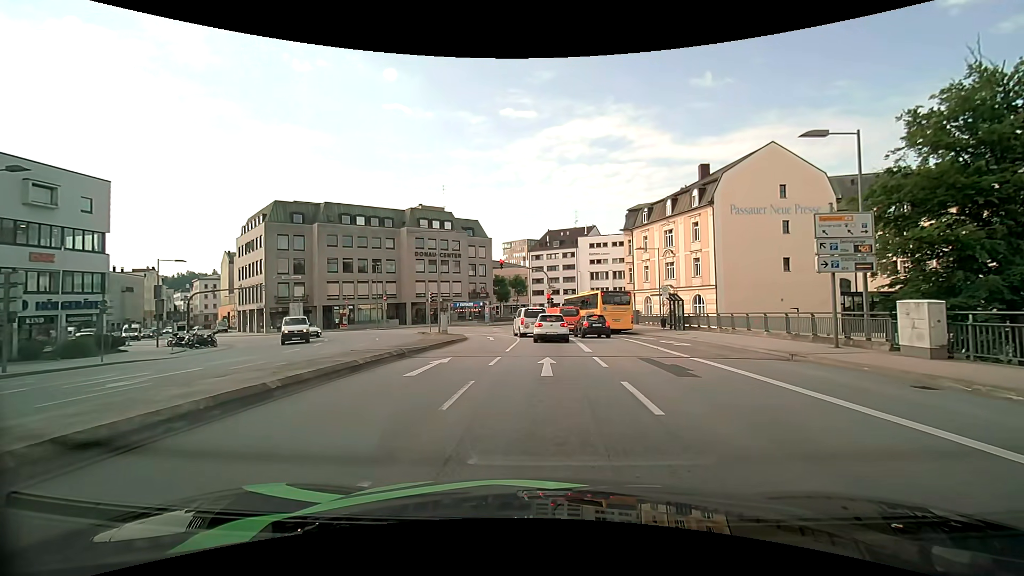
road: primary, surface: asphalt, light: Day
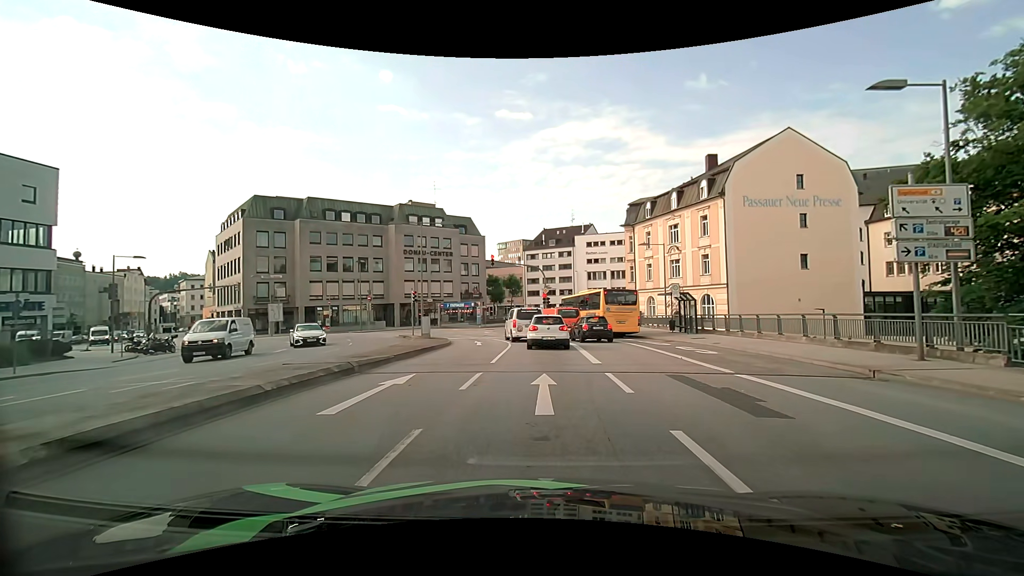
(0.0, +4.0) m; 0°
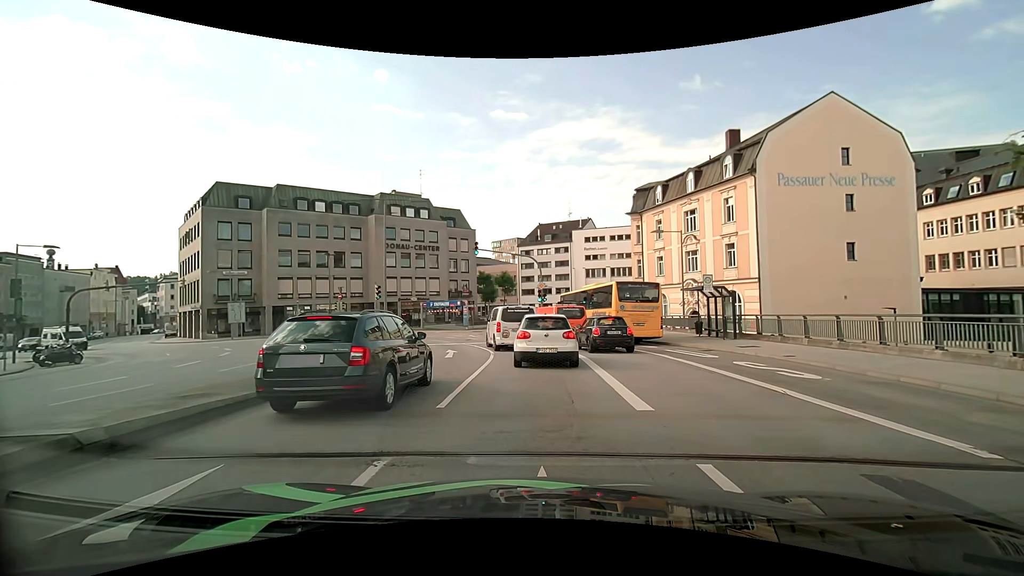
(+0.1, +7.1) m; +1°
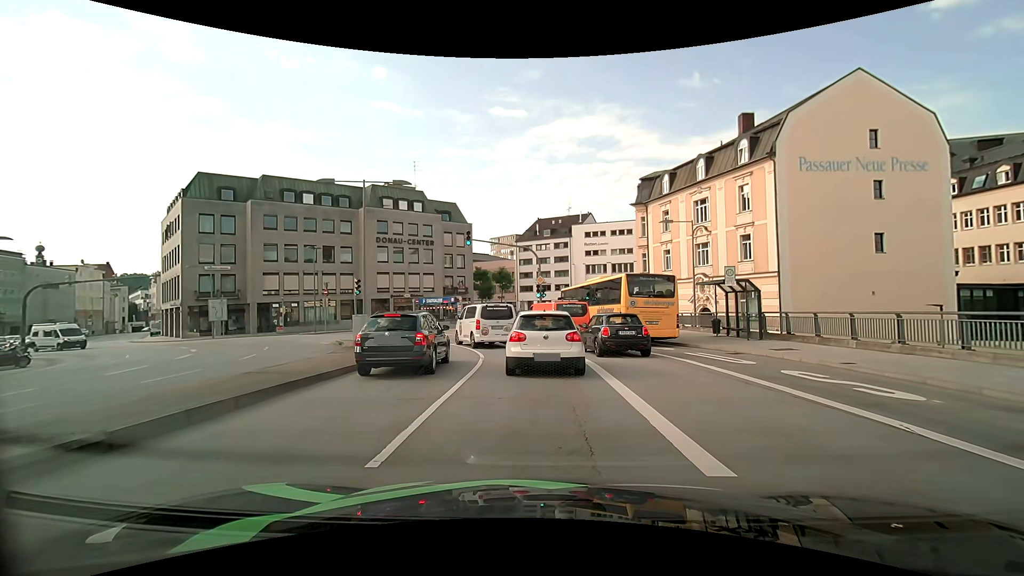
(0.0, +3.0) m; +1°
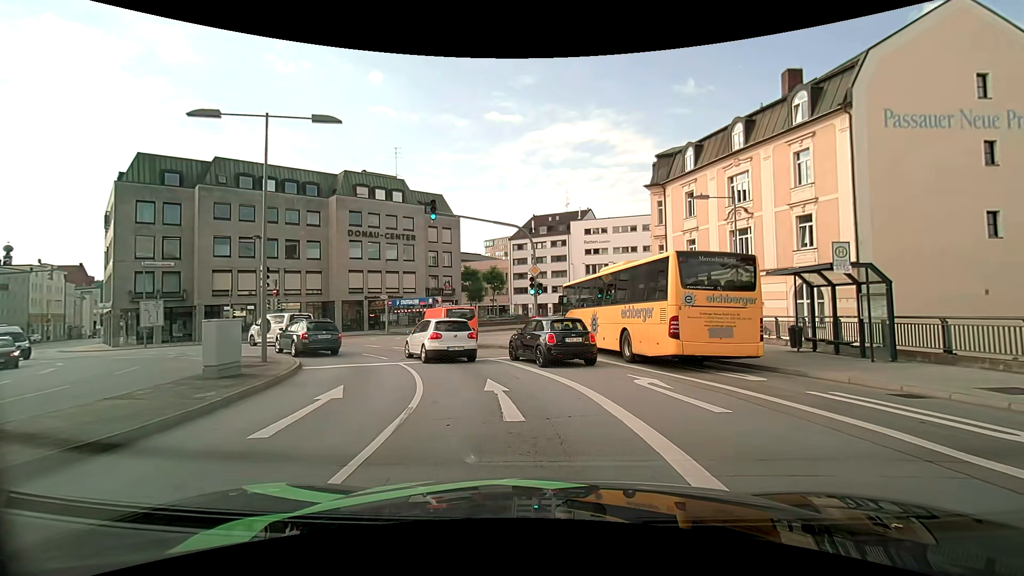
(-0.1, +8.6) m; -1°
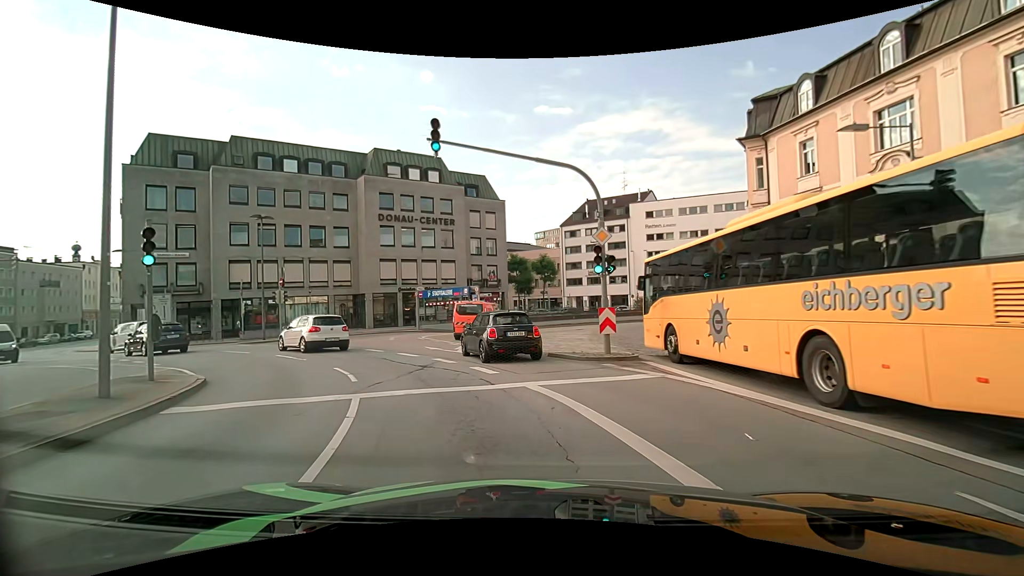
(-0.2, +8.2) m; -5°
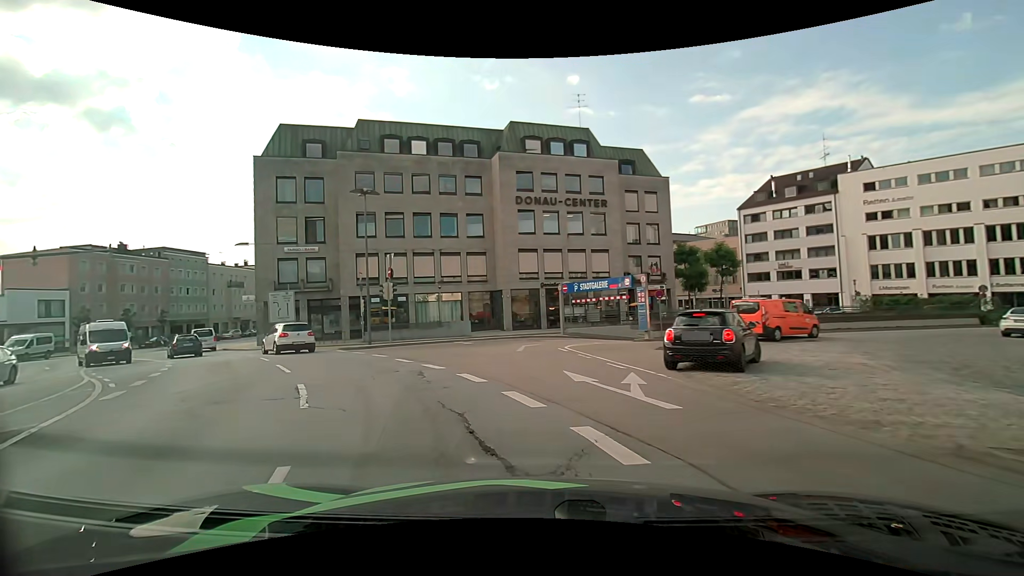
(-1.3, +9.7) m; -17°
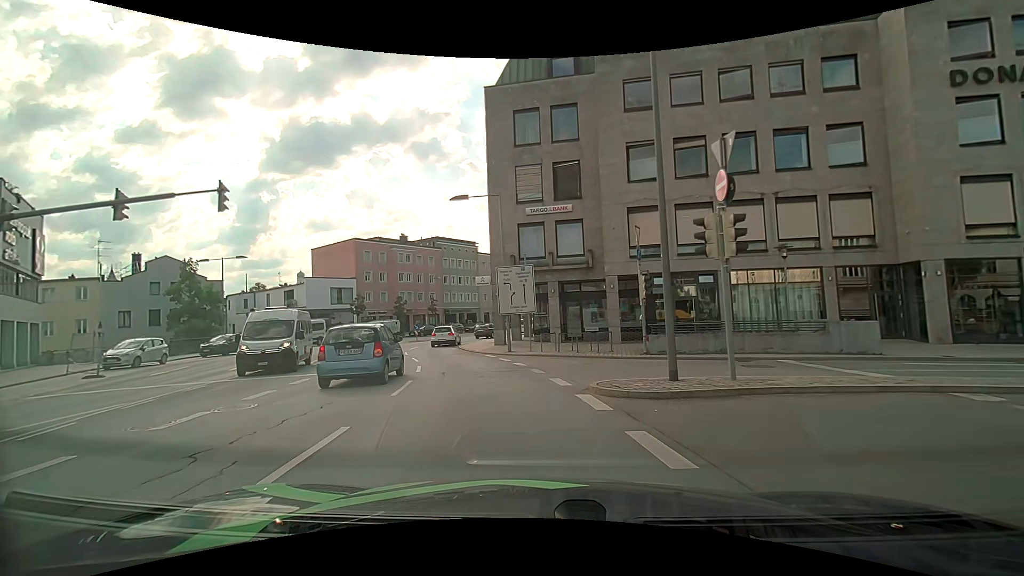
(-5.1, +16.1) m; -30°
